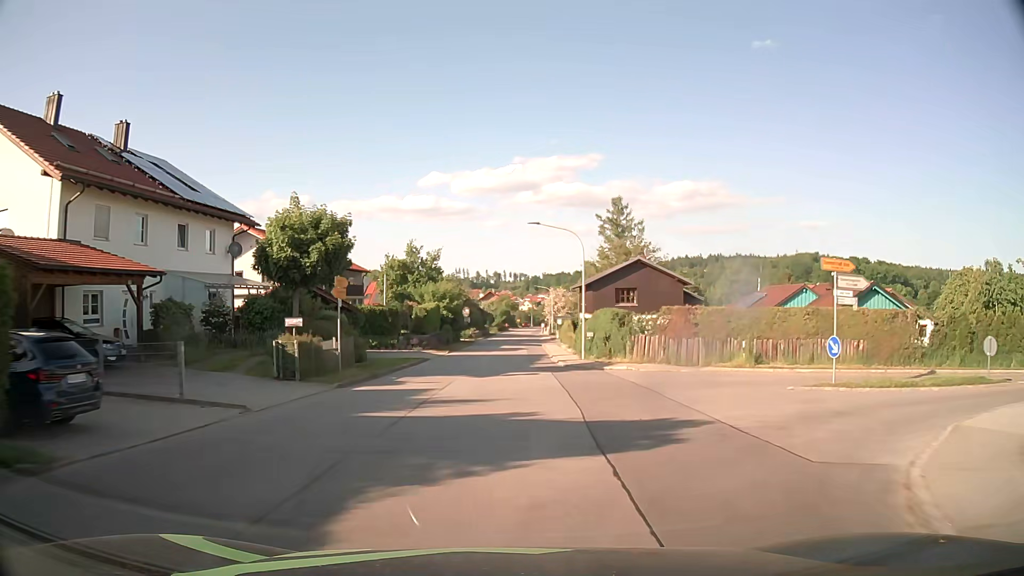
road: tertiary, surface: asphalt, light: Day
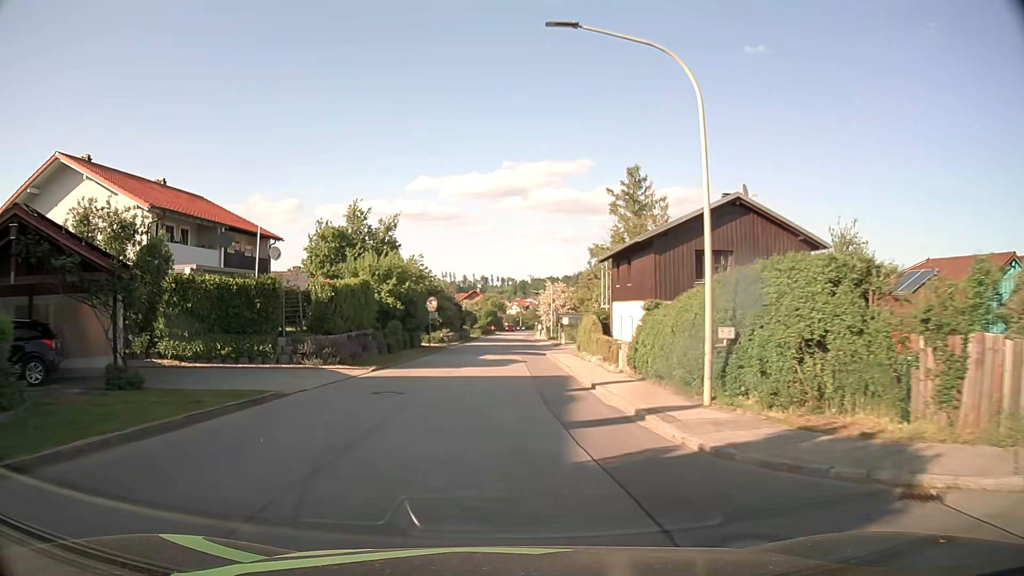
(+0.2, +23.7) m; +2°
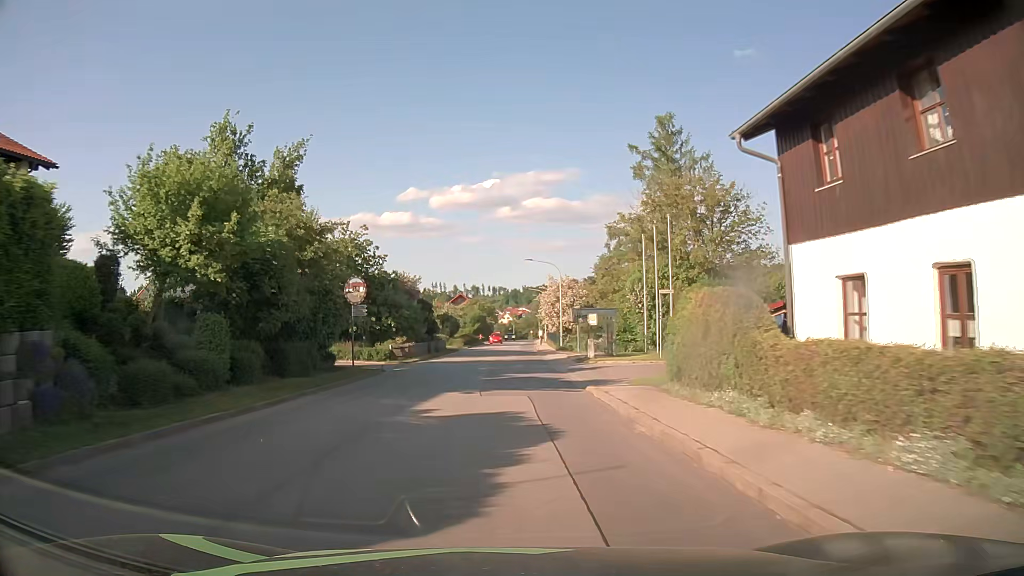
(0.0, +23.8) m; 0°
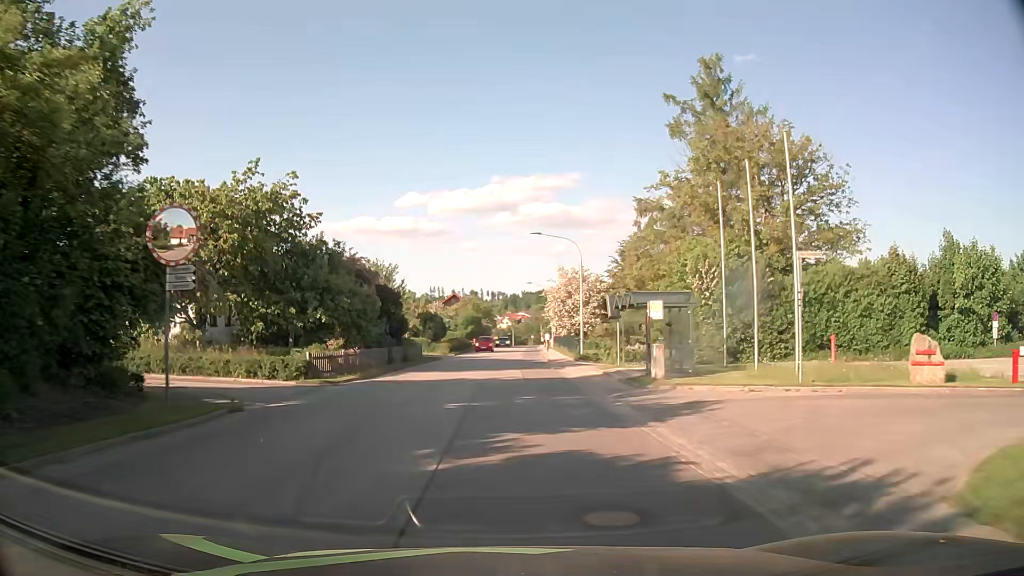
(0.0, +15.8) m; 0°
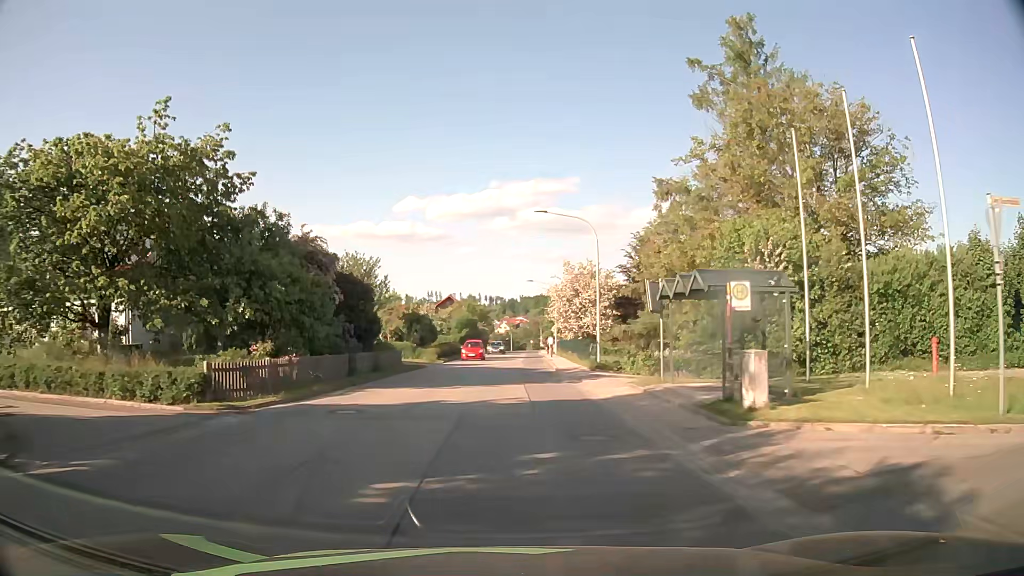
(0.0, +7.9) m; 0°
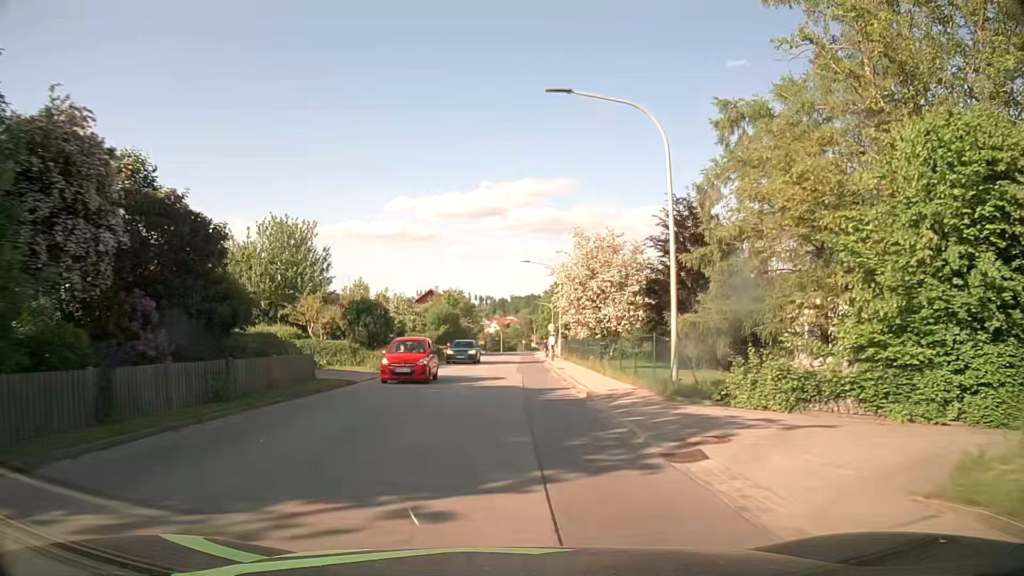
(+0.1, +15.8) m; +1°
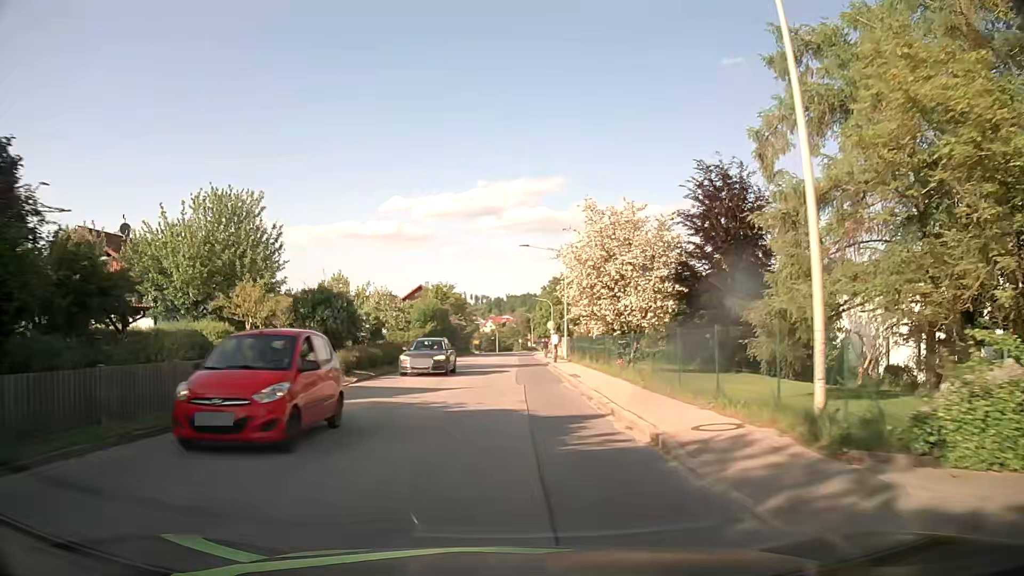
(0.0, +7.9) m; 0°
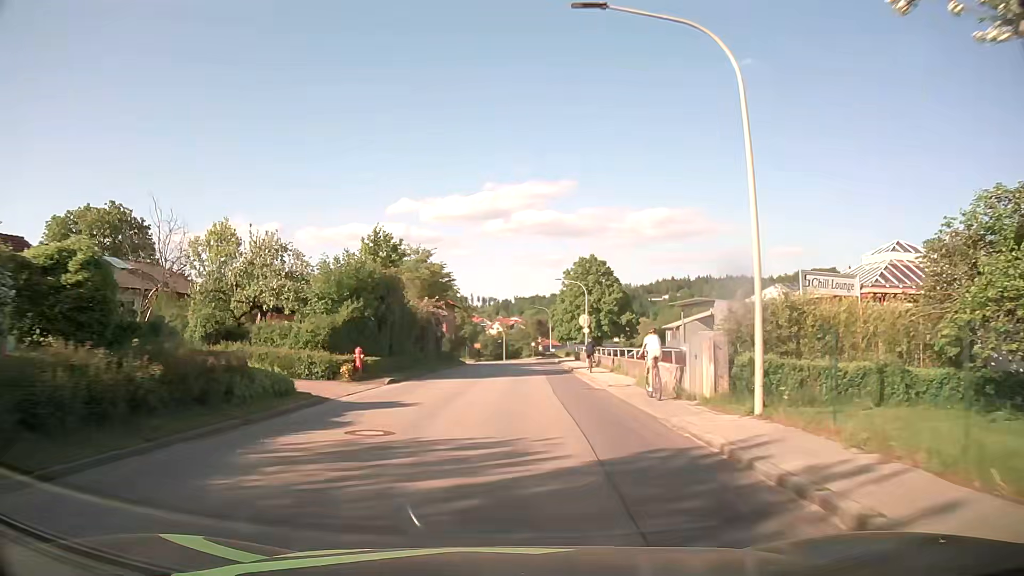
(-0.3, +31.6) m; -1°
(0, +10) (0, +20) (0, +30) (+1, +40) (+1, +50) (+2, +60) (+2, +70) (+2, +80) (+2, +90) (+2, +100) m
